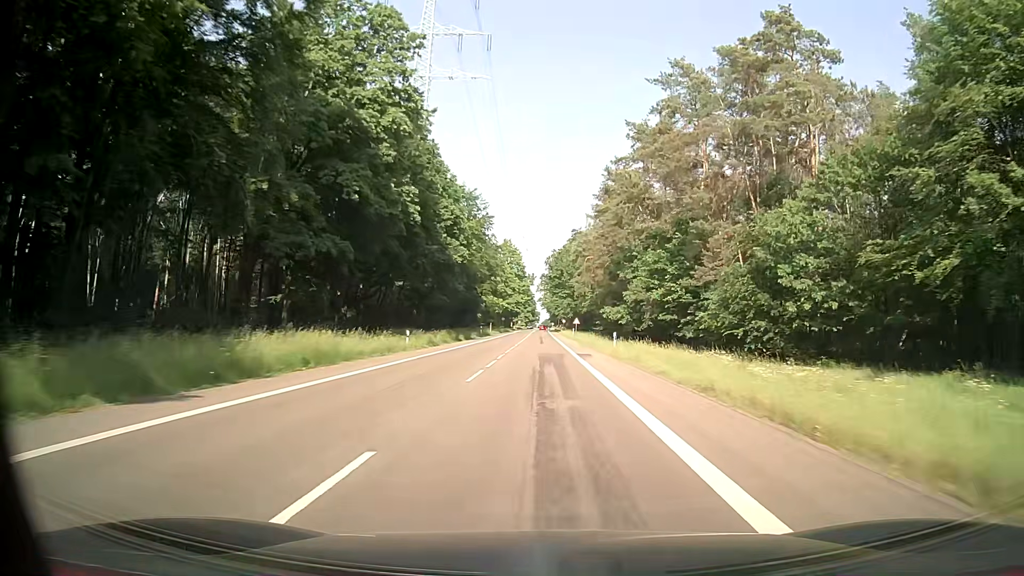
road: secondary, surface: asphalt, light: Day
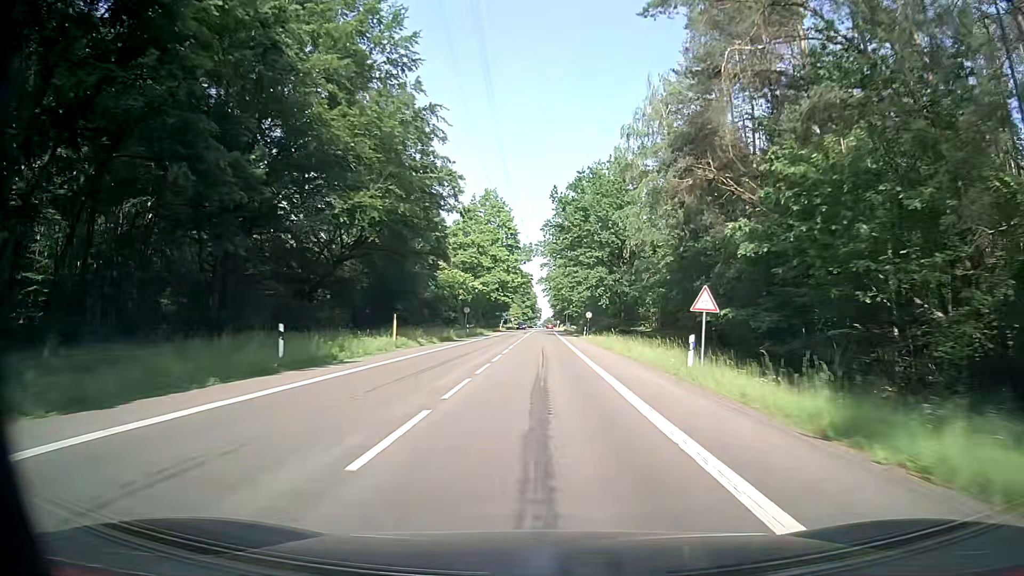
(-0.2, +68.6) m; +1°
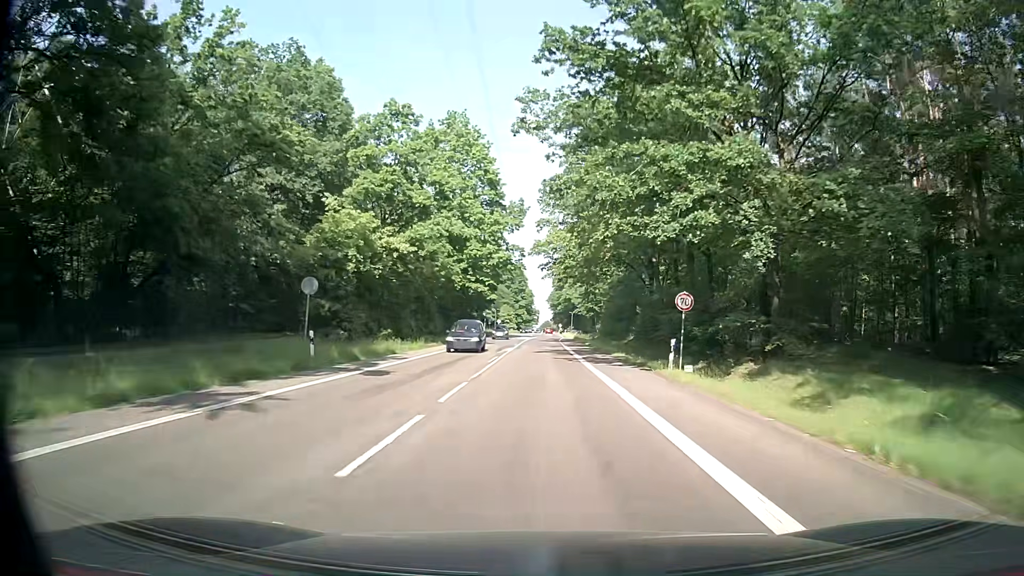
(-0.7, +46.6) m; -1°
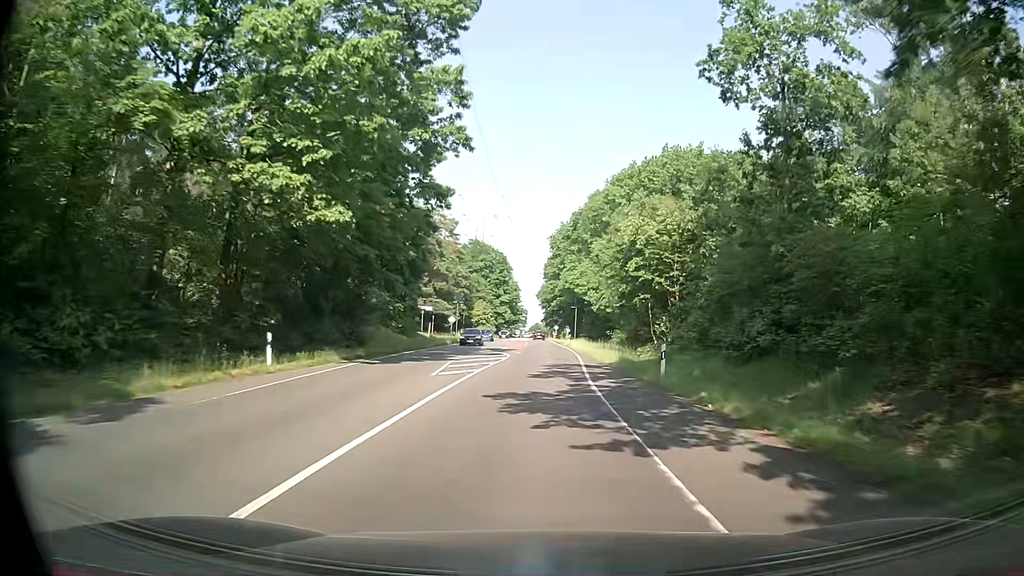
(+0.8, +53.9) m; +1°
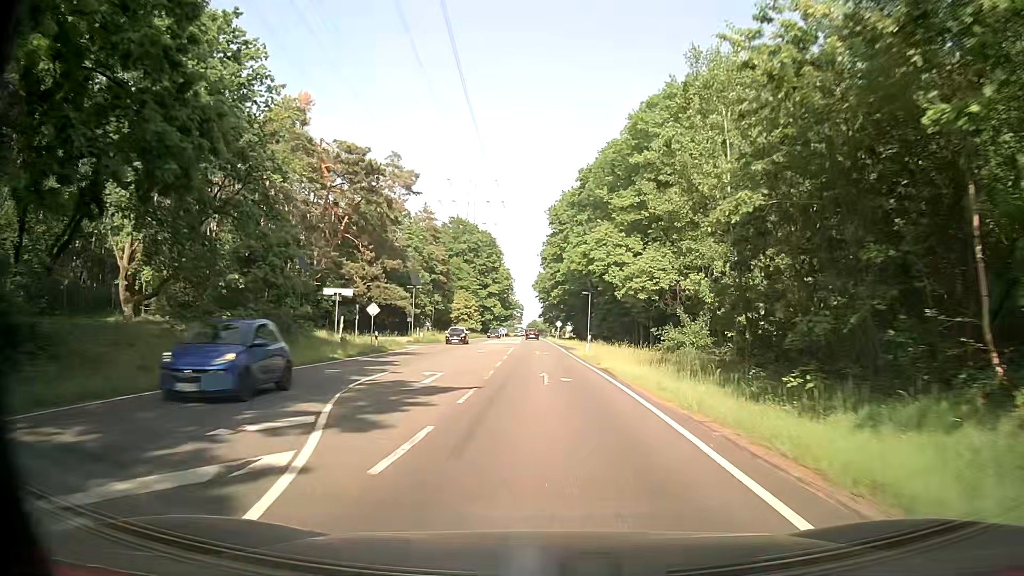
(+0.4, +32.4) m; +1°
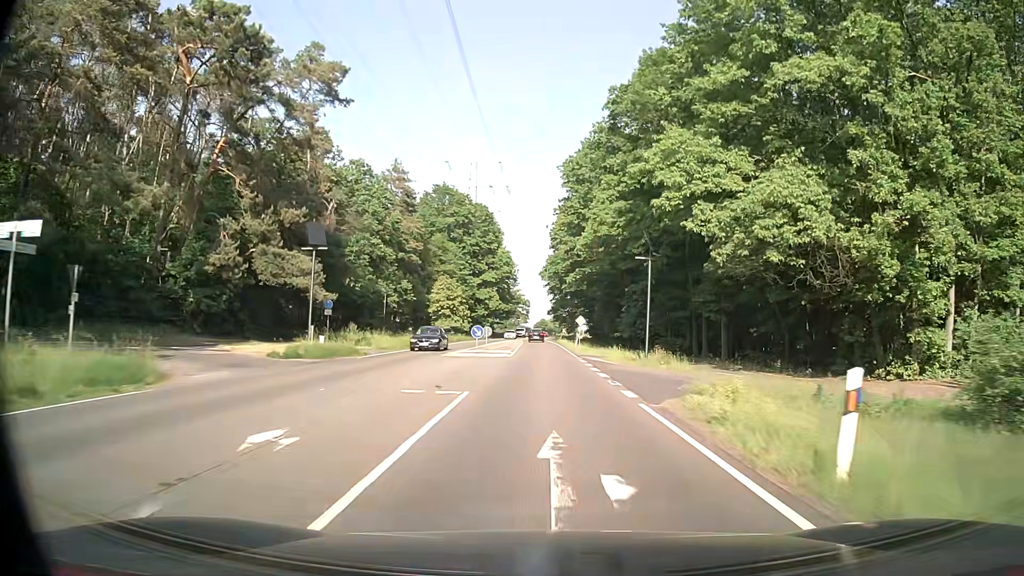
(-0.2, +32.3) m; -1°
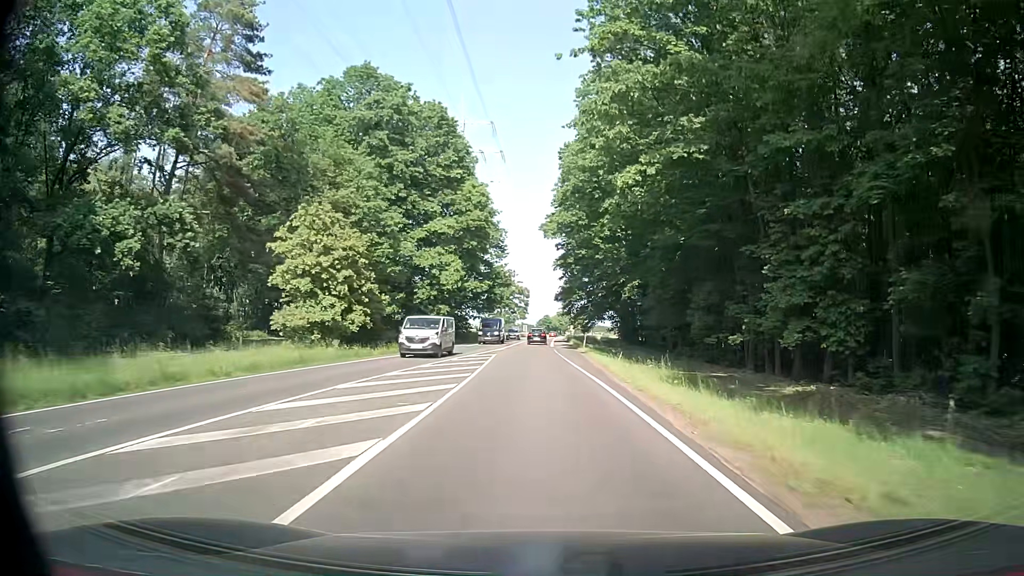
(0.0, +52.8) m; 0°
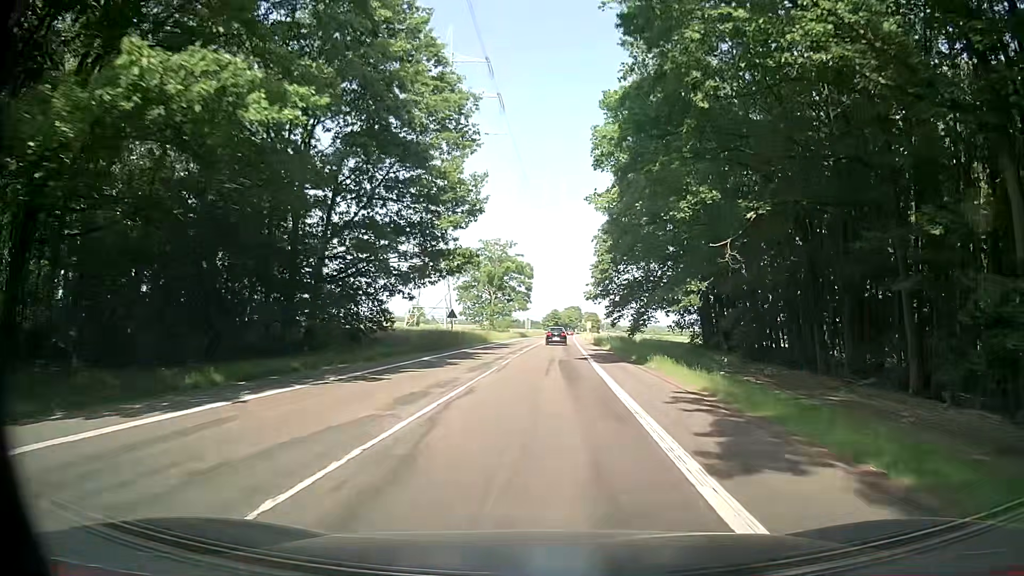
(-0.3, +52.4) m; 0°
(0, +10) (0, +20) (0, +30) (0, +40) (+1, +50) (+1, +60) (+1, +70) (+1, +80) (+2, +90) (+2, +100) m
